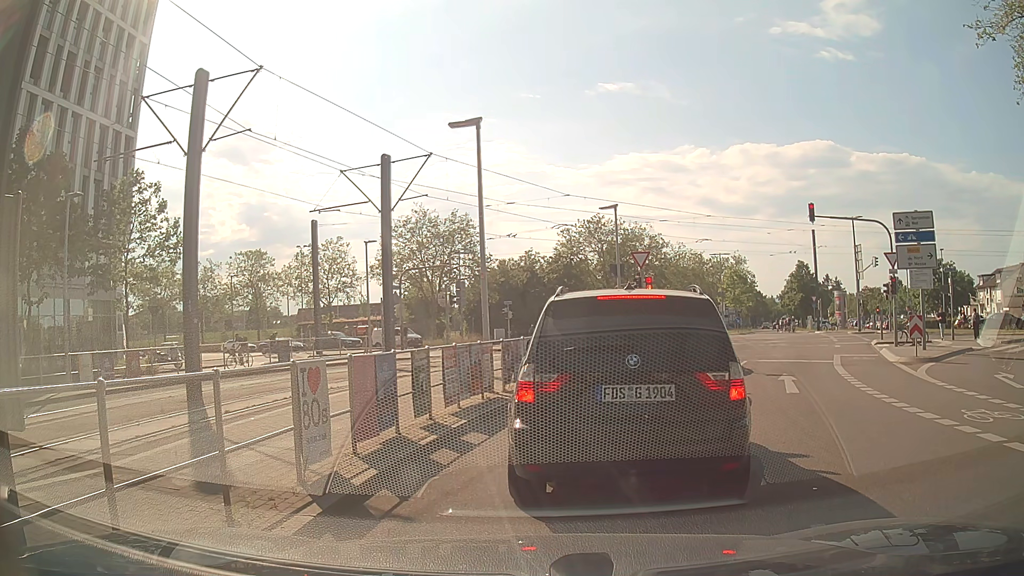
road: secondary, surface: asphalt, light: Day
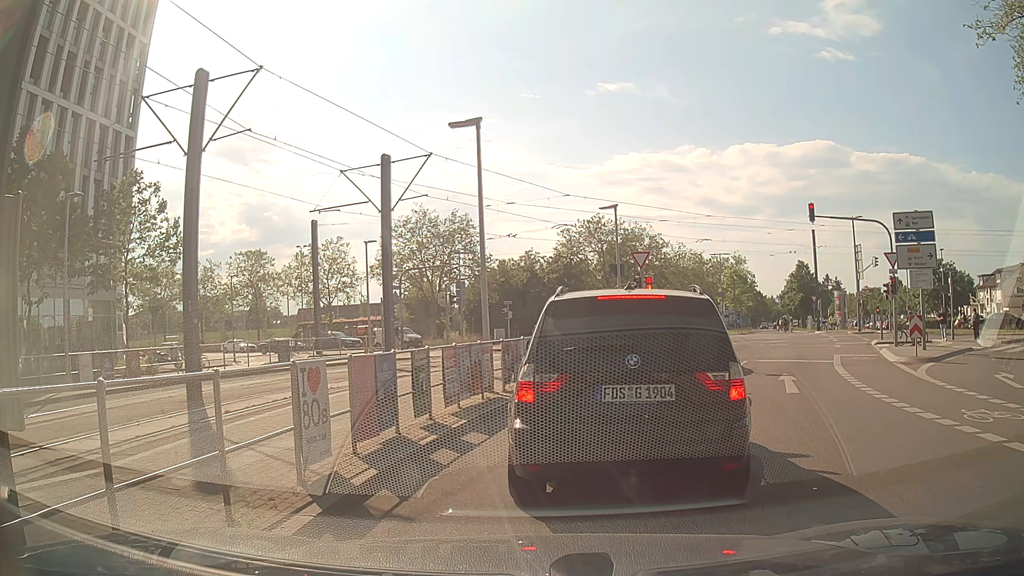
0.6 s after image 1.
(0.0, 0.0) m; 0°
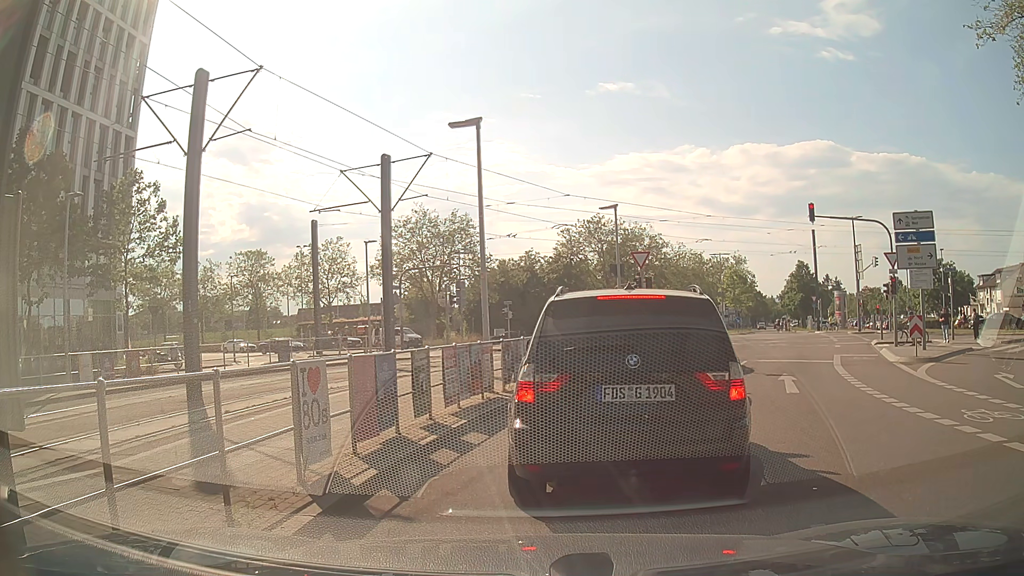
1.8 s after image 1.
(0.0, 0.0) m; 0°
